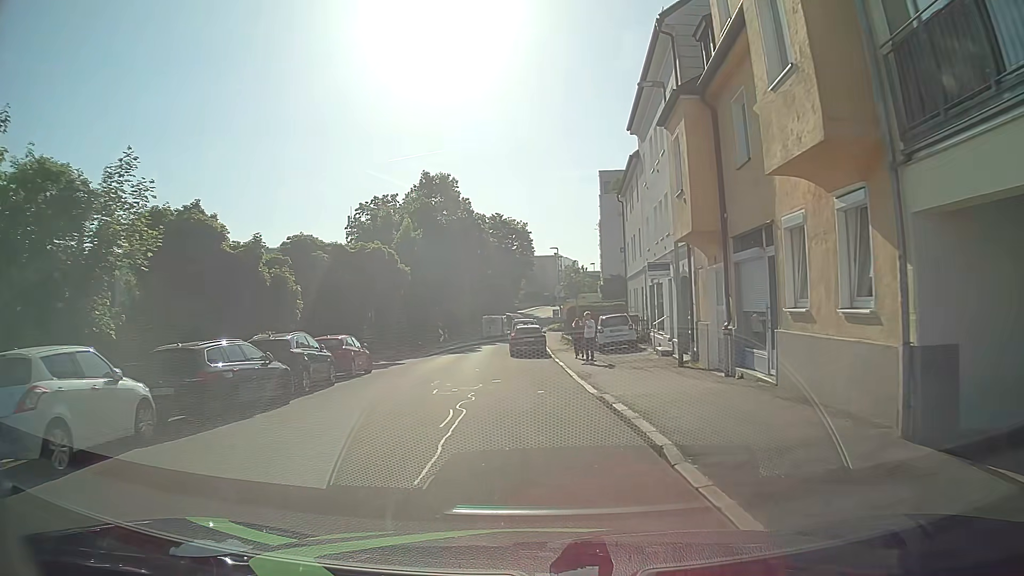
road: residential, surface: asphalt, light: Day
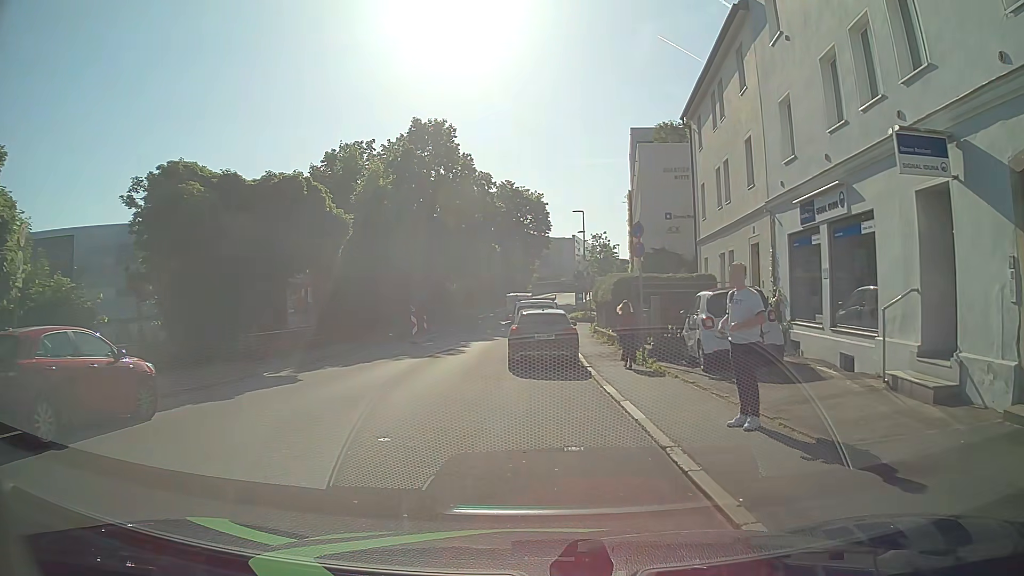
(0.0, +15.6) m; -1°
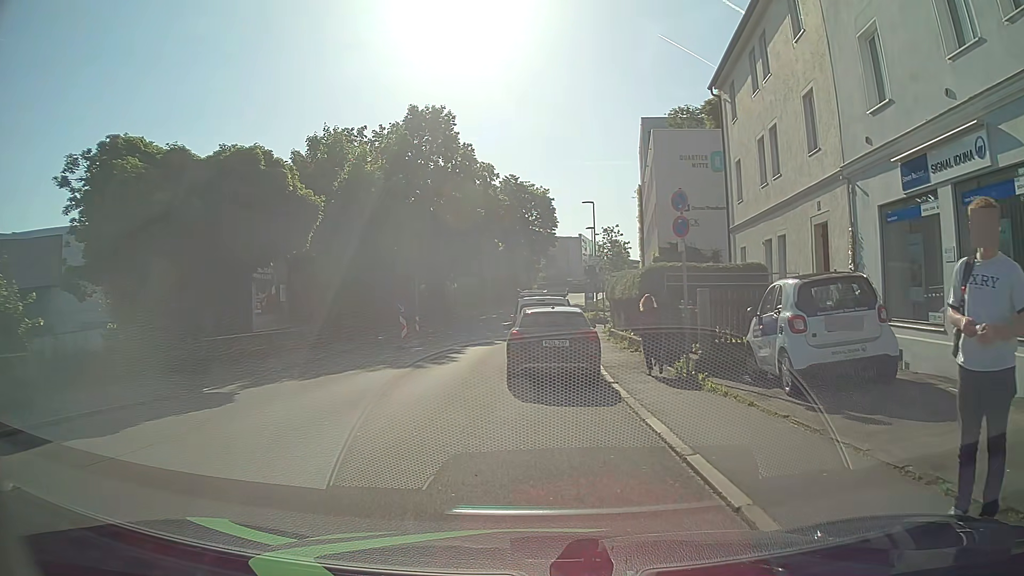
(0.0, +4.1) m; 0°
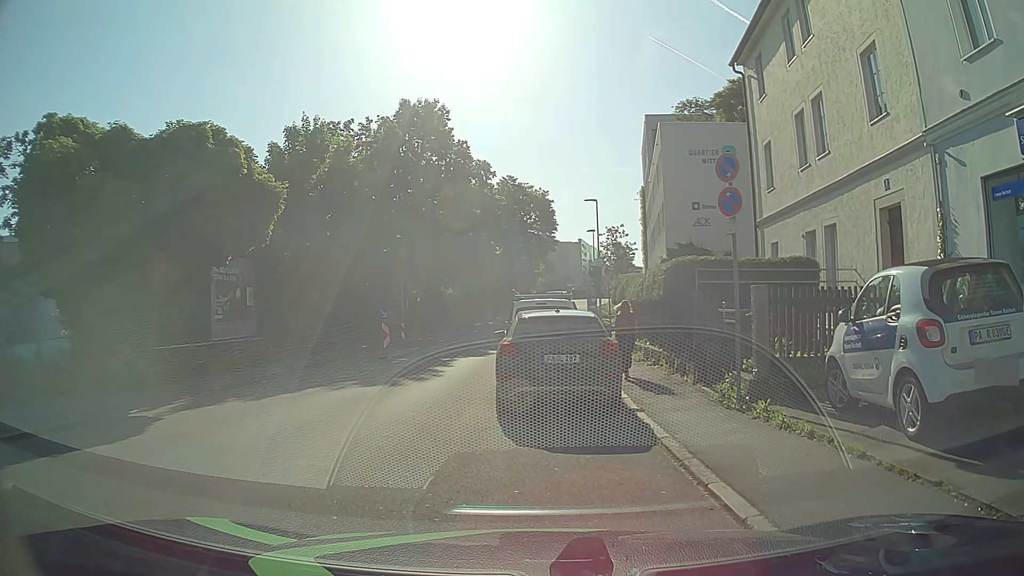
(0.0, +3.0) m; +1°
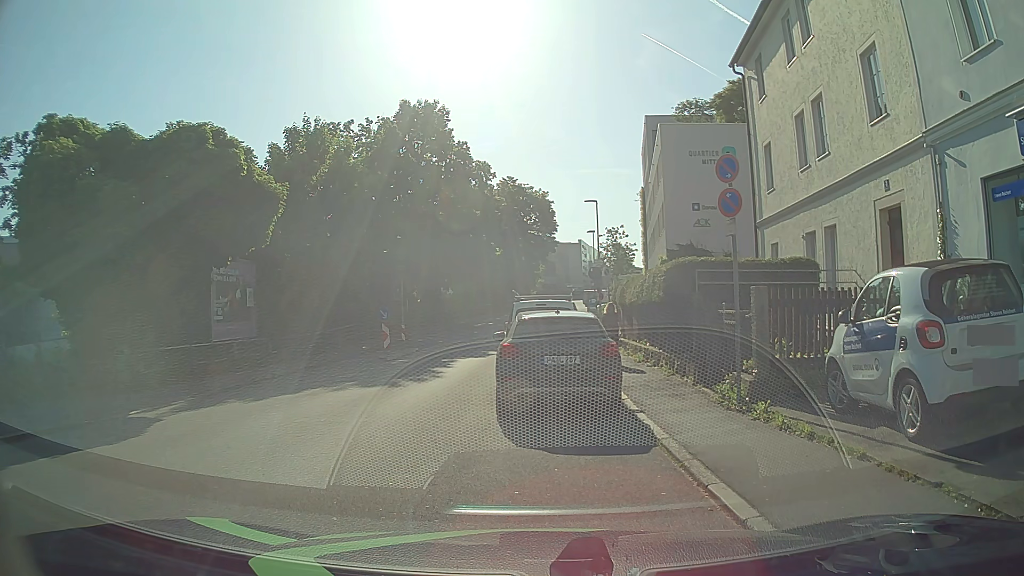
(0.0, +0.1) m; 0°
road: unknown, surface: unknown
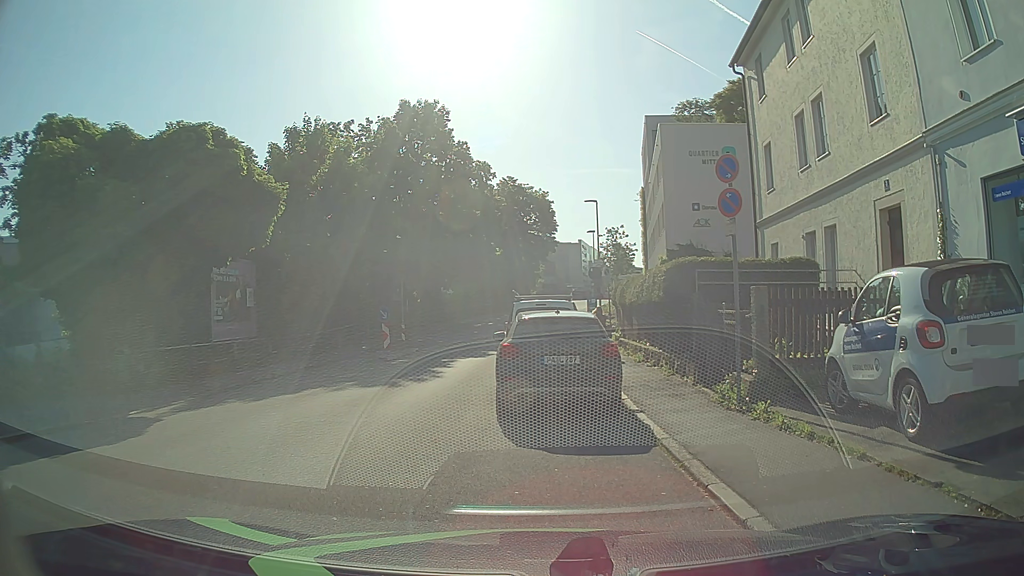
(0.0, 0.0) m; 0°
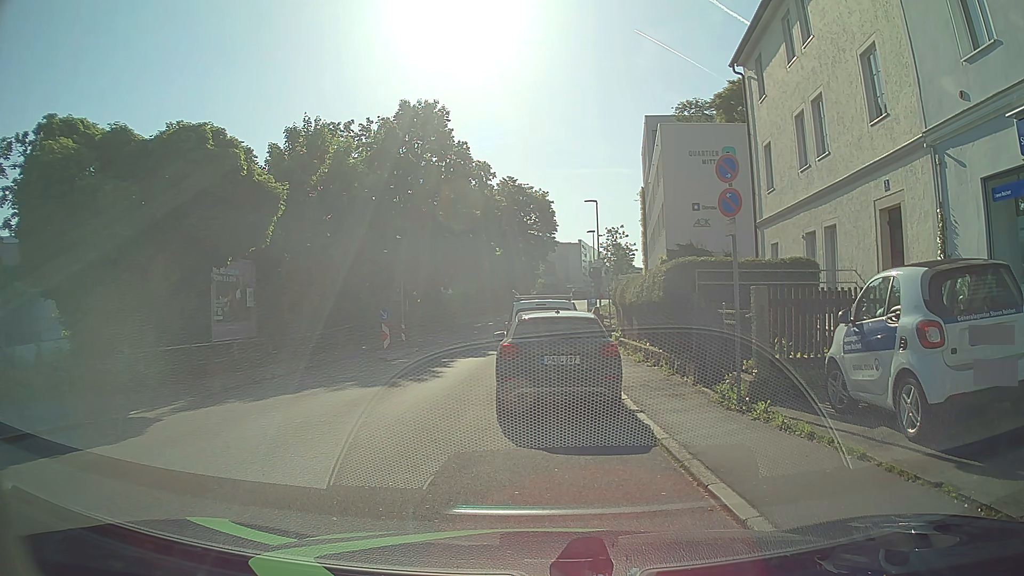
(0.0, 0.0) m; 0°
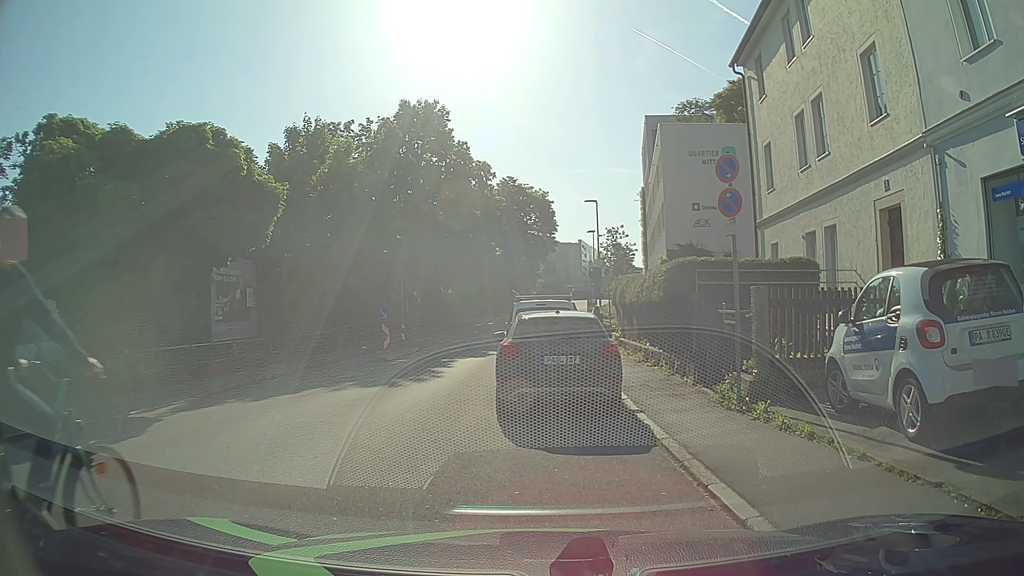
(0.0, 0.0) m; 0°
